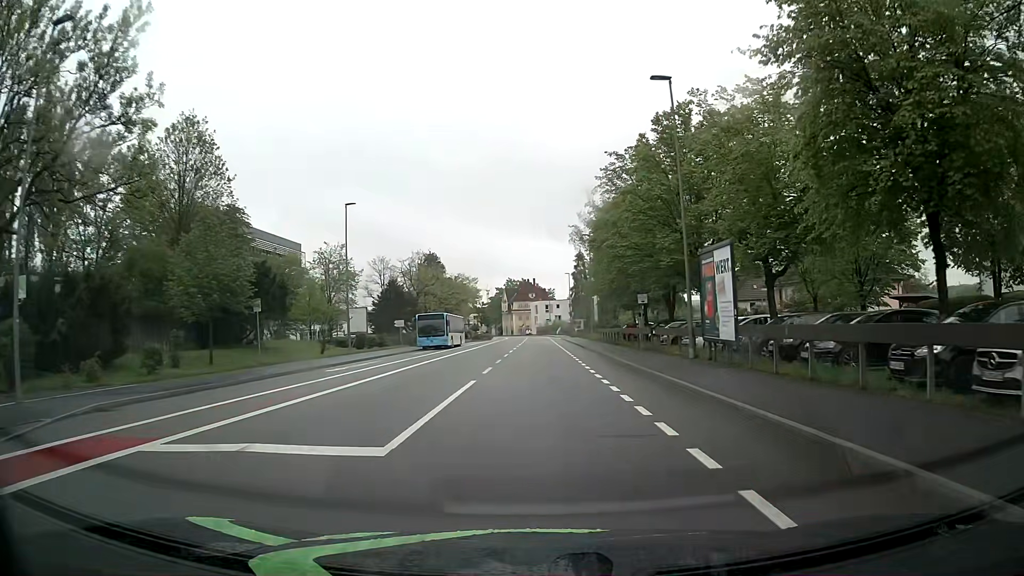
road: tertiary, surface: asphalt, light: Day
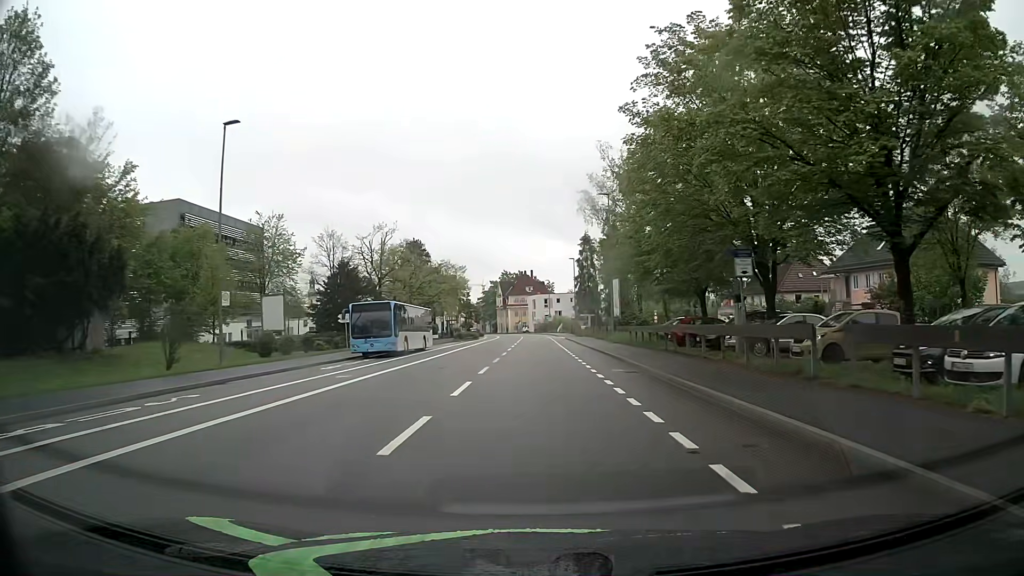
(+0.2, +19.3) m; 0°
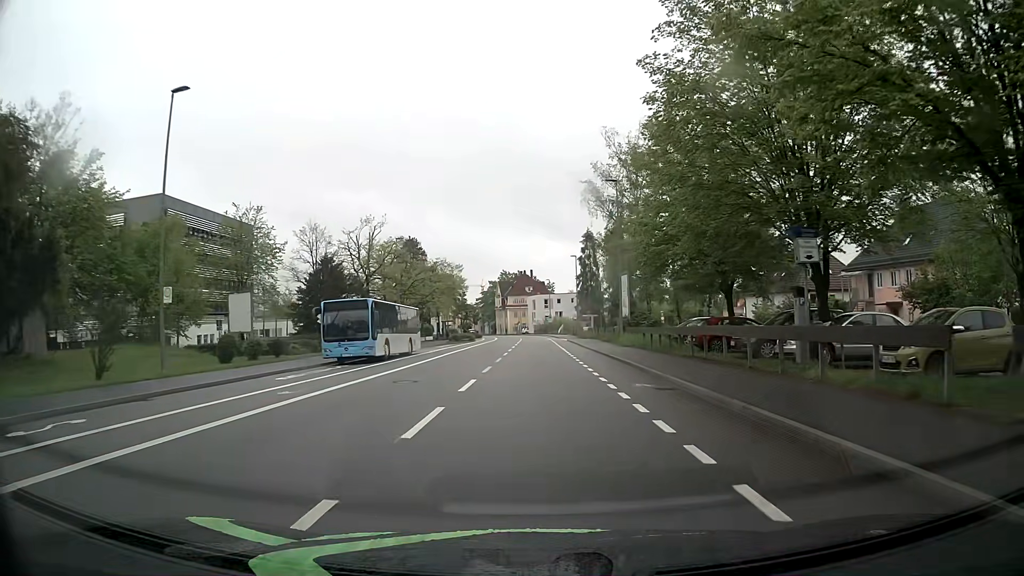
(0.0, +4.8) m; +1°
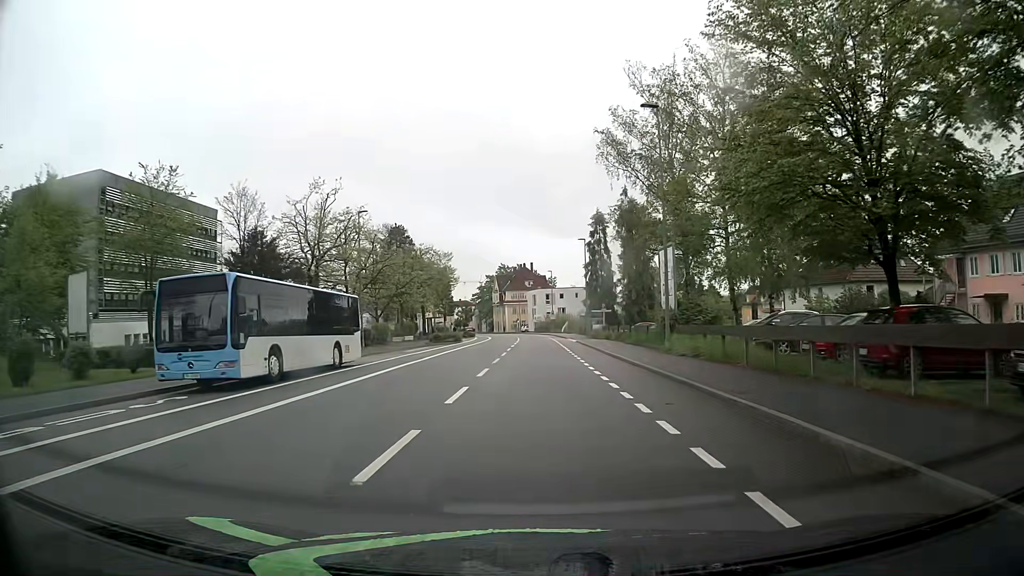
(0.0, +14.5) m; 0°
(0, +10) (0, +20) (0, +30) (0, +40) (0, +50) (0, +60) (0, +70) (0, +80) (-1, +90) (-1, +100) m
